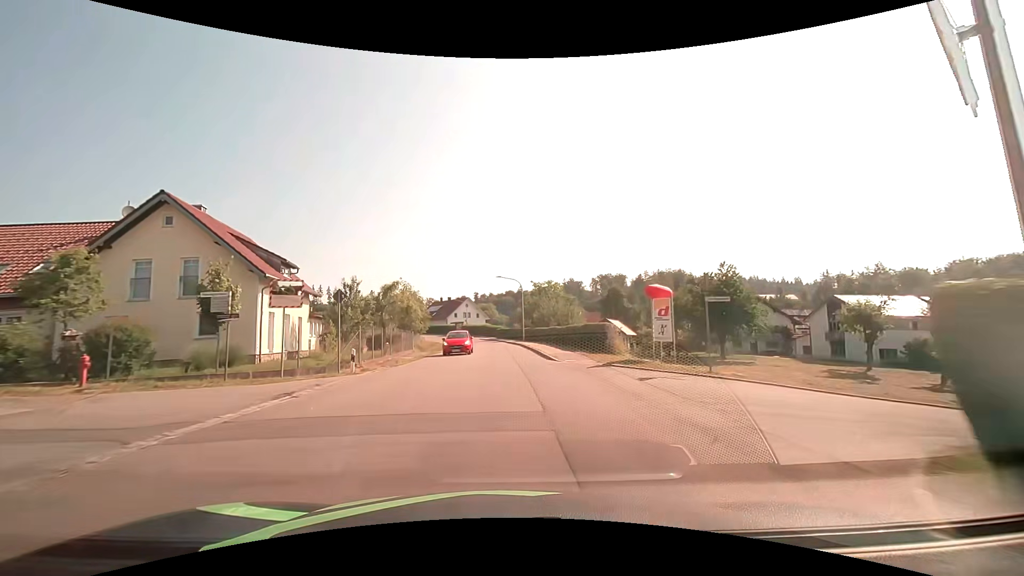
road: tertiary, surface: asphalt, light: Day
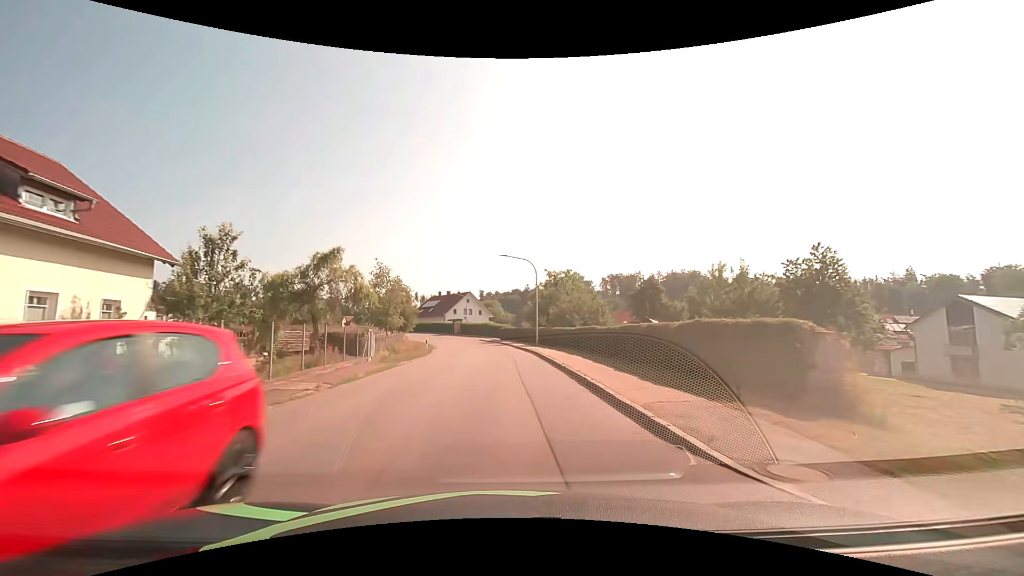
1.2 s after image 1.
(-0.2, +15.5) m; -1°
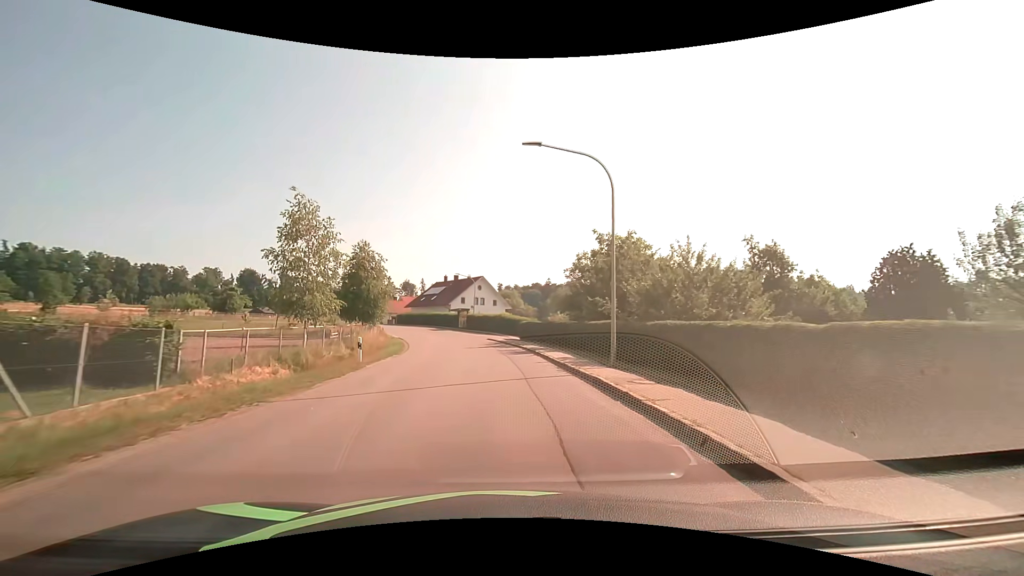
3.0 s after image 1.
(-0.3, +23.2) m; -2°
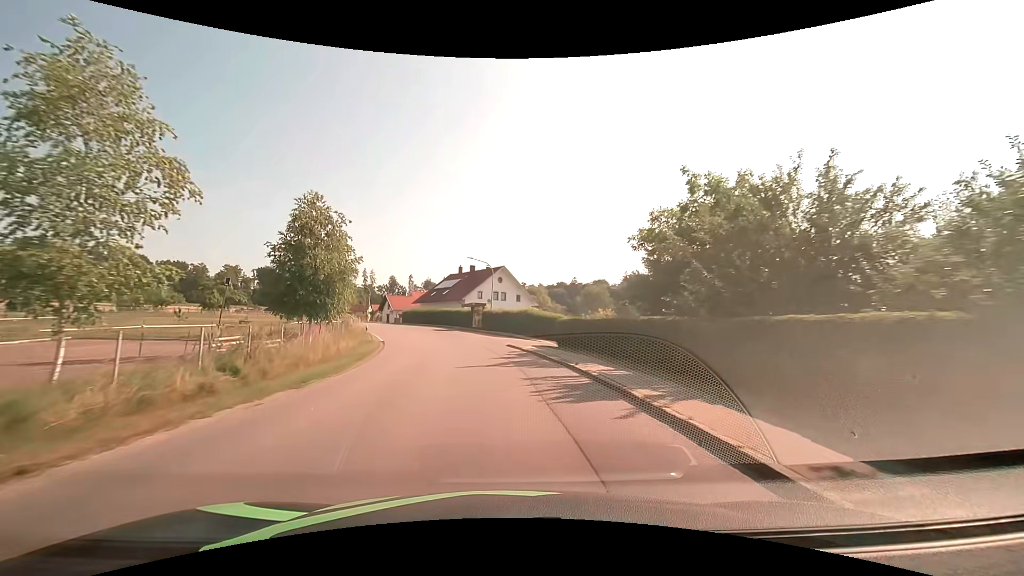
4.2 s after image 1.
(-0.3, +15.4) m; -3°
(0, +10) (-1, +20) (-2, +30) (-5, +40) (-8, +49) (-11, +59) (-15, +68) (-19, +77) (-24, +86) (-29, +94) m
